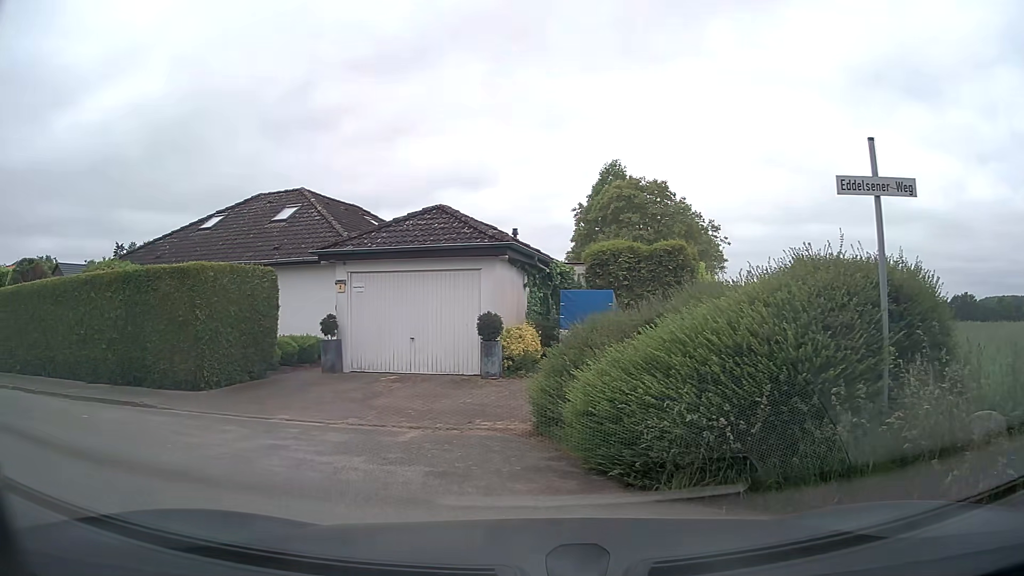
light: Day
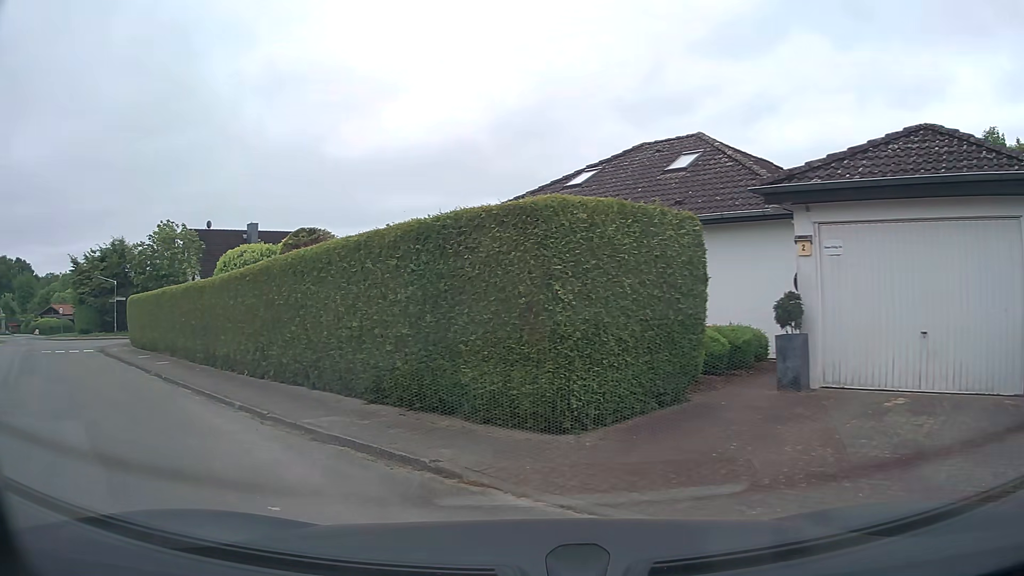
(-1.6, +5.8) m; -32°
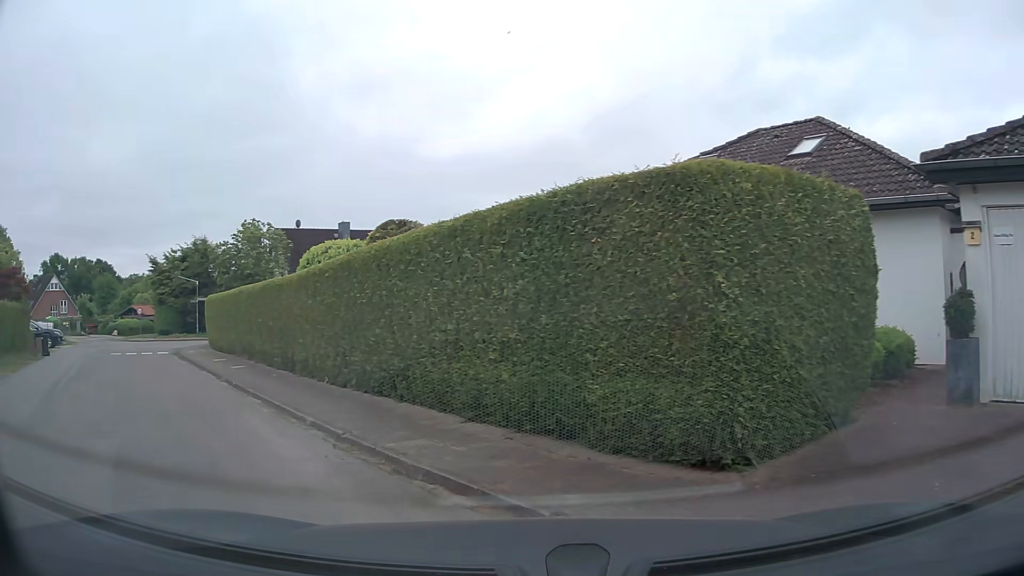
(-0.1, +1.6) m; -7°
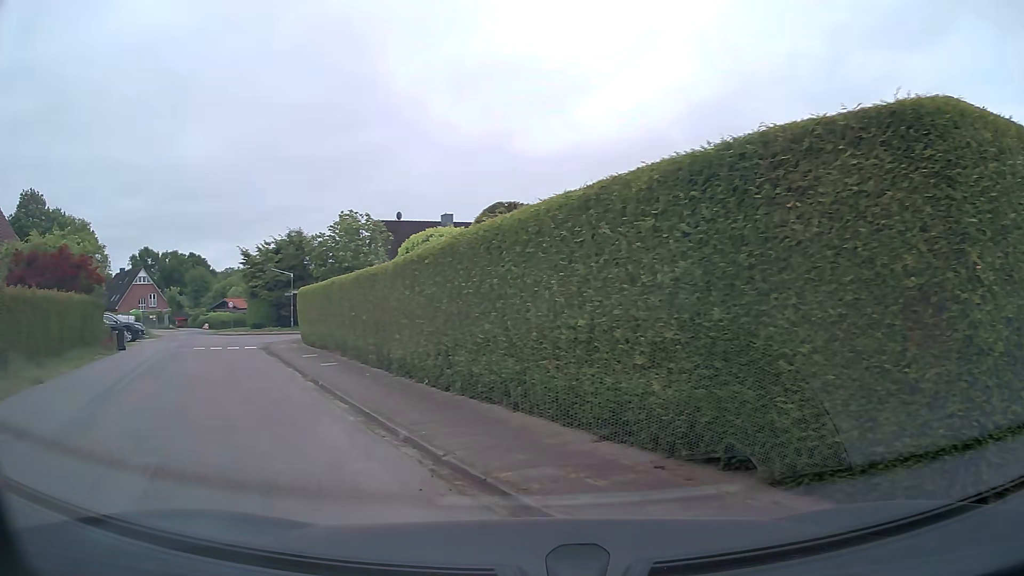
(-0.2, +1.6) m; -9°
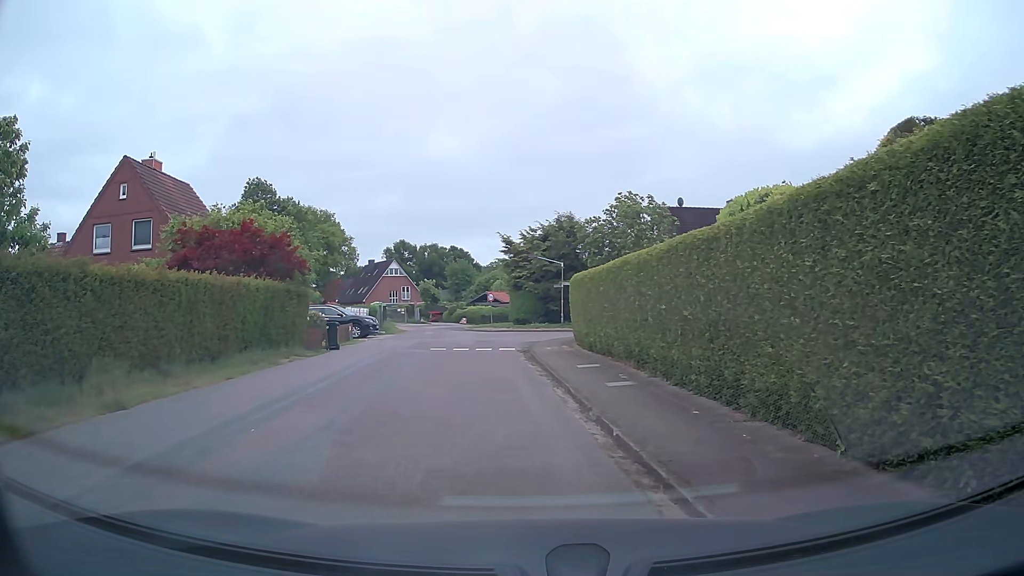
(-1.4, +5.8) m; -24°
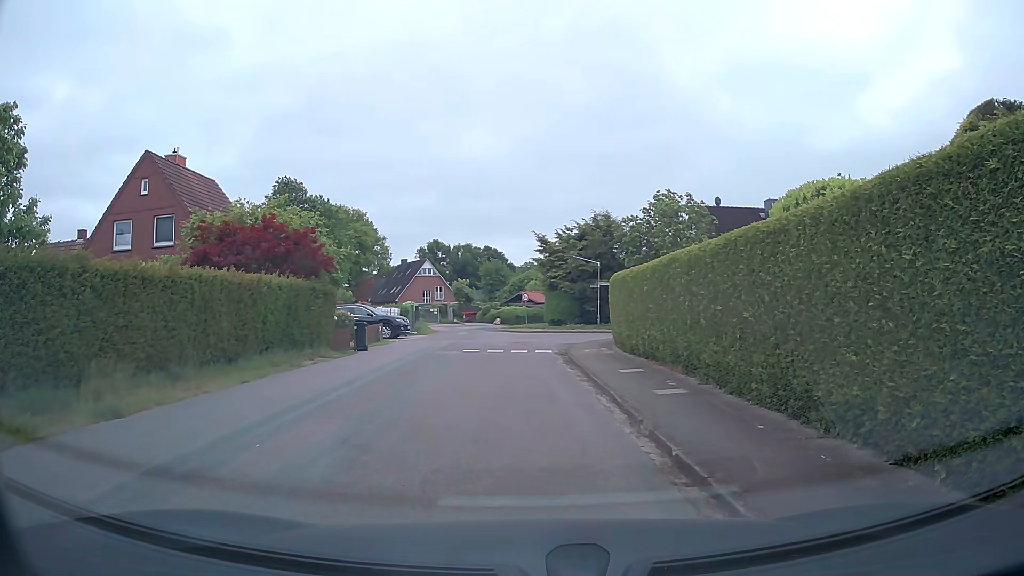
(0.0, +0.9) m; -1°
